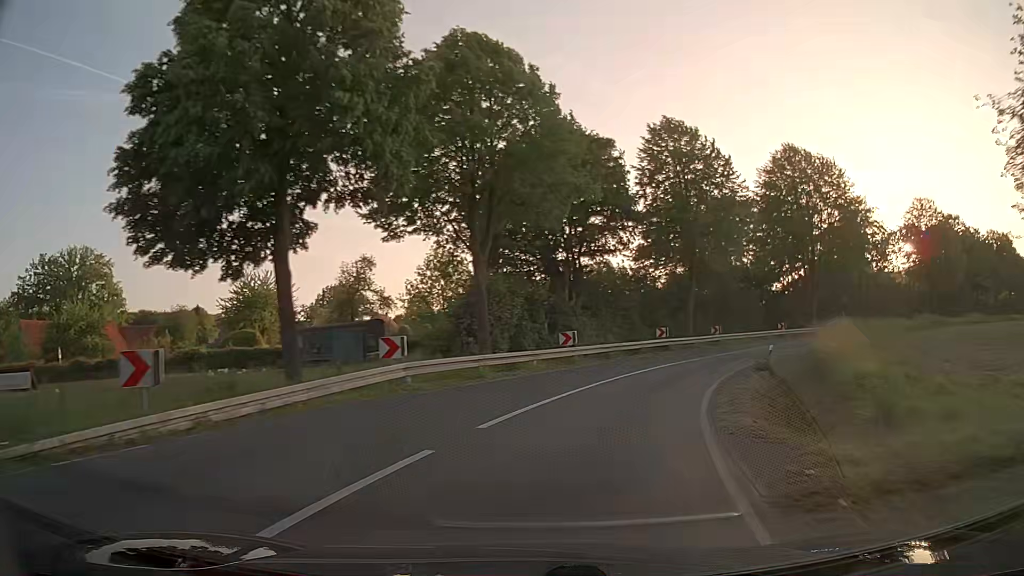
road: secondary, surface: asphalt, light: Day
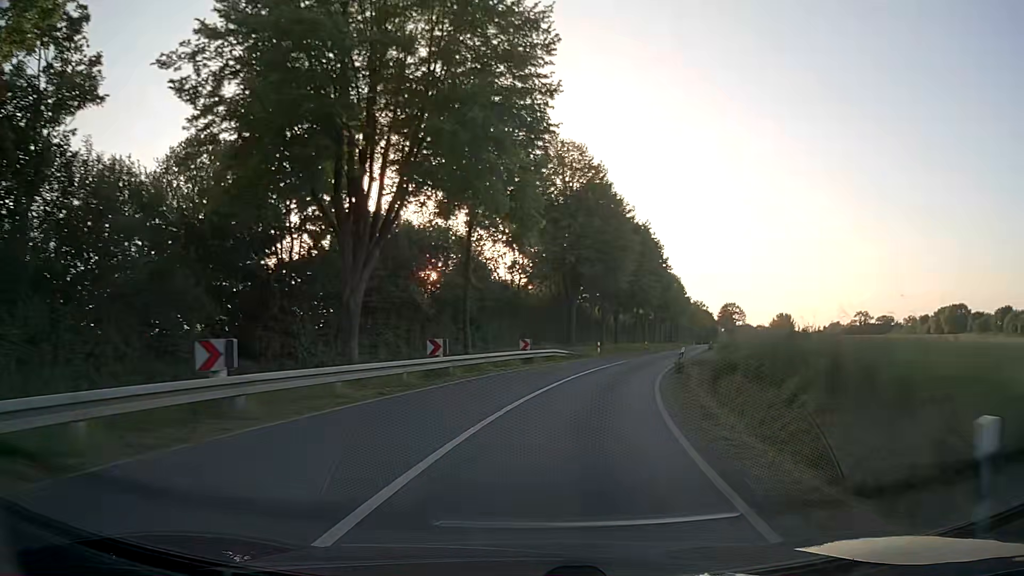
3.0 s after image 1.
(+17.2, +42.4) m; +41°
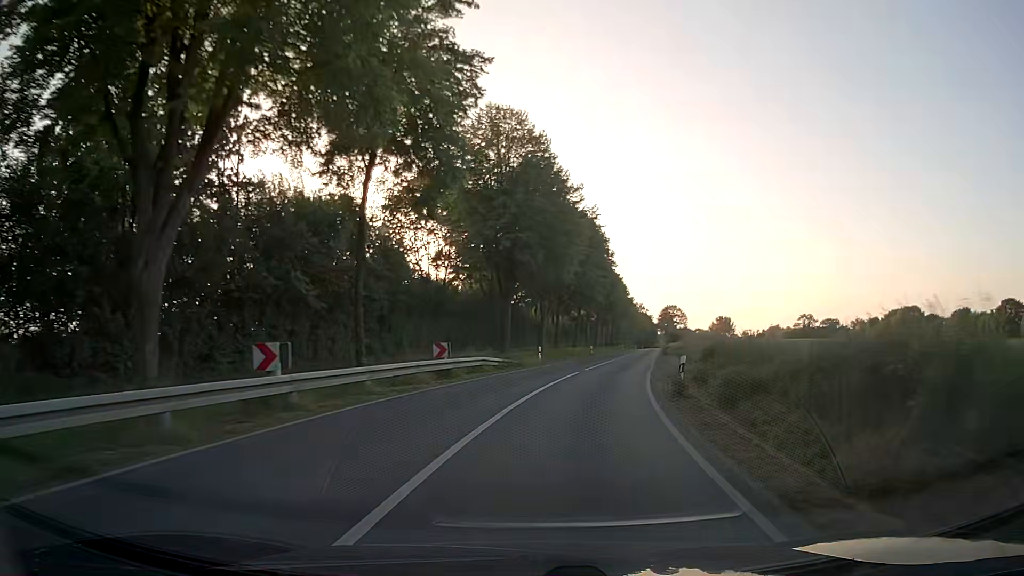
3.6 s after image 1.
(+0.5, +9.9) m; +5°
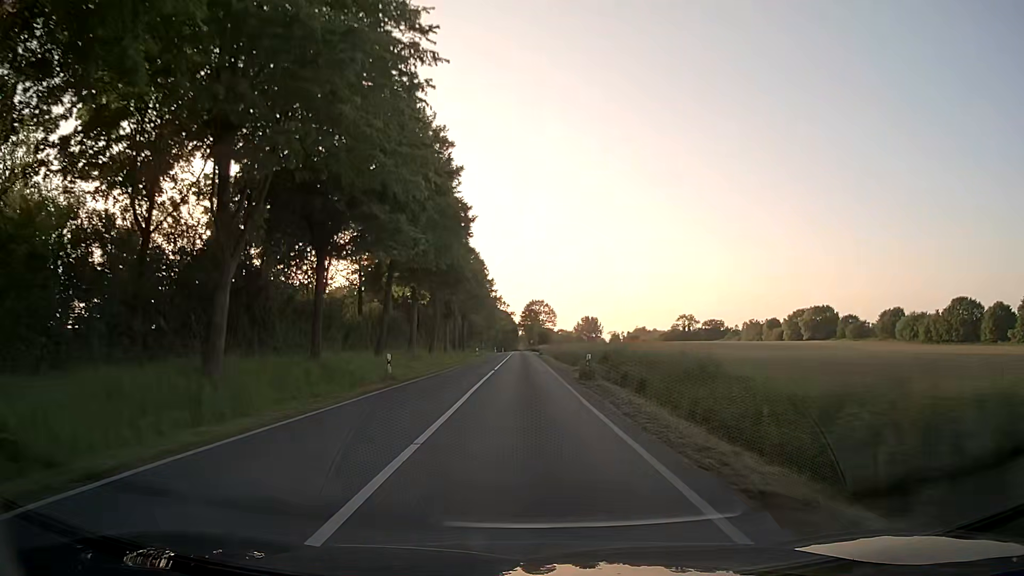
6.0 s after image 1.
(+5.9, +41.8) m; +12°
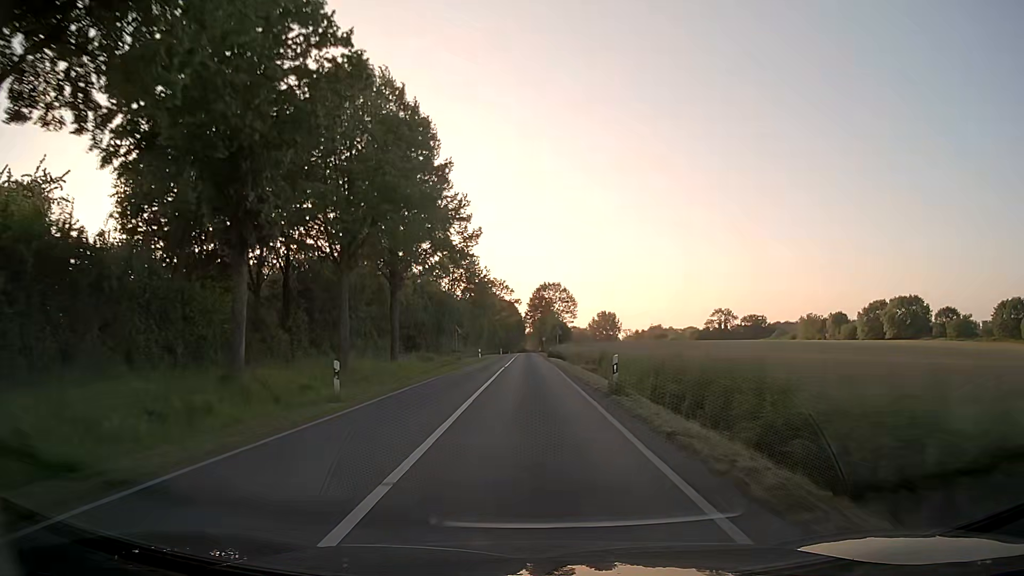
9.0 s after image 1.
(-0.5, +58.8) m; 0°
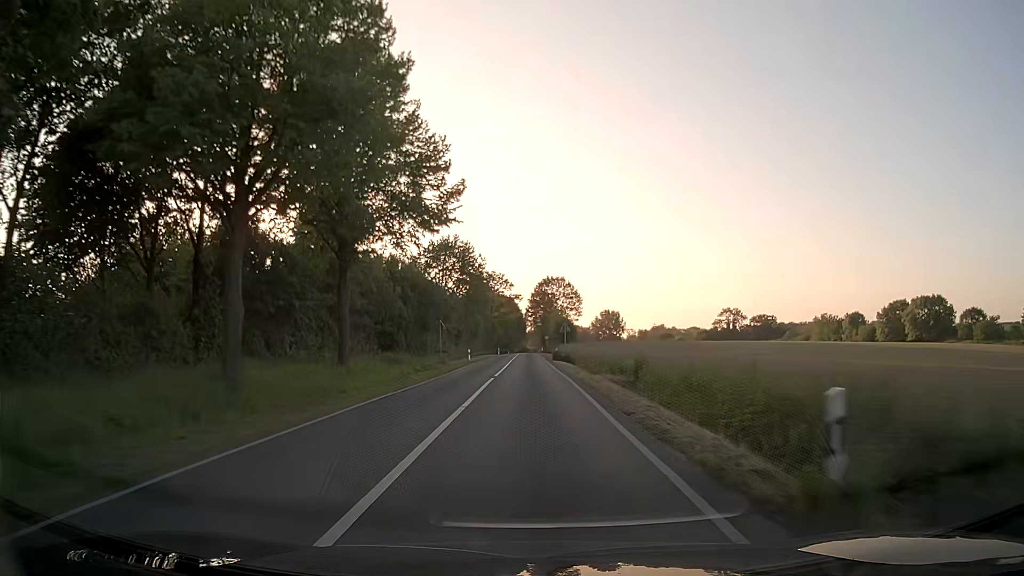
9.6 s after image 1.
(0.0, +12.5) m; 0°
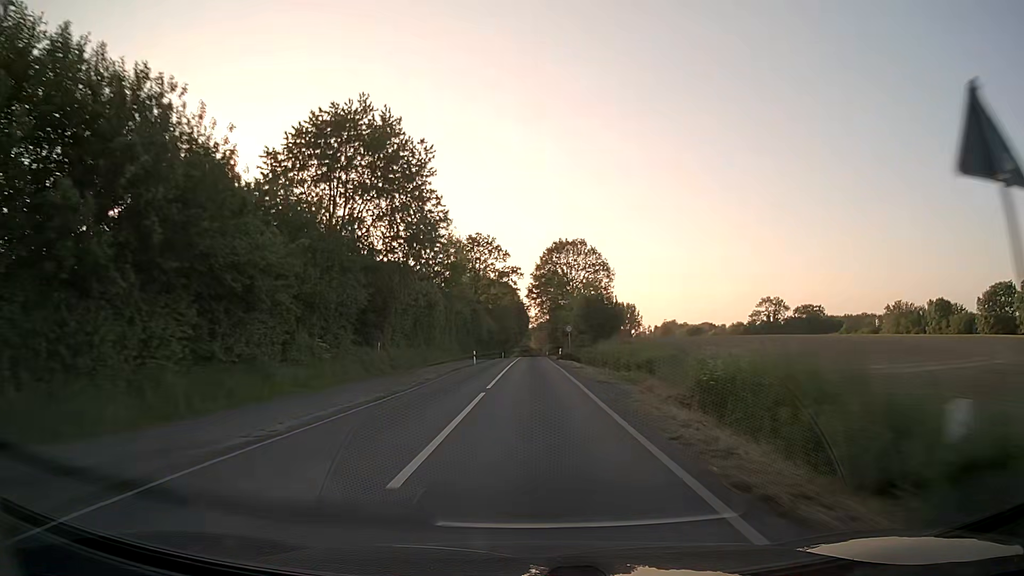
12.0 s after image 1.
(-0.1, +51.6) m; 0°
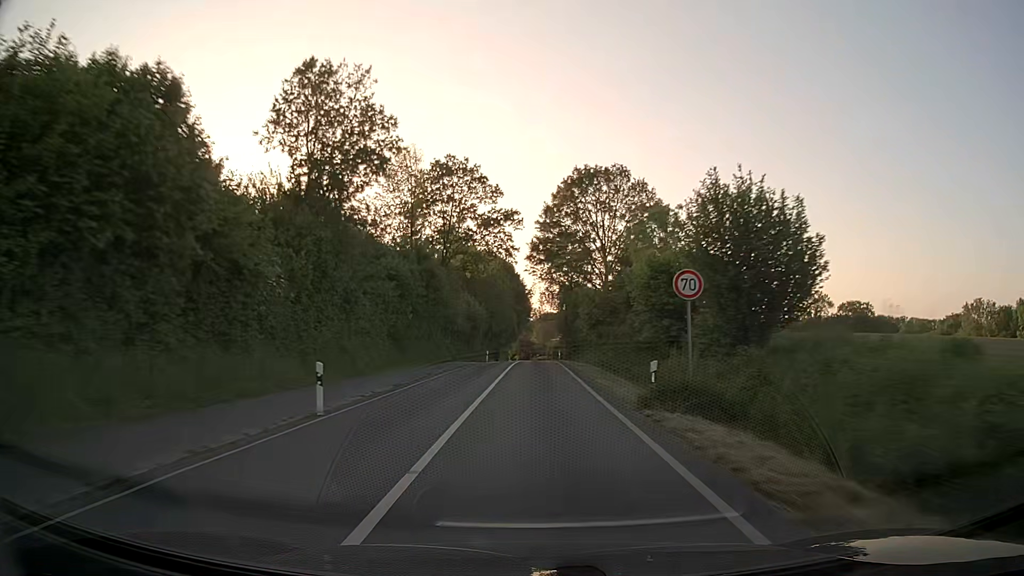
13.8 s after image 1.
(0.0, +39.7) m; 0°
(0, +10) (0, +20) (0, +30) (0, +40) (0, +50) (+1, +60) (+1, +70) (+1, +80) (+1, +90) (+1, +100) m
